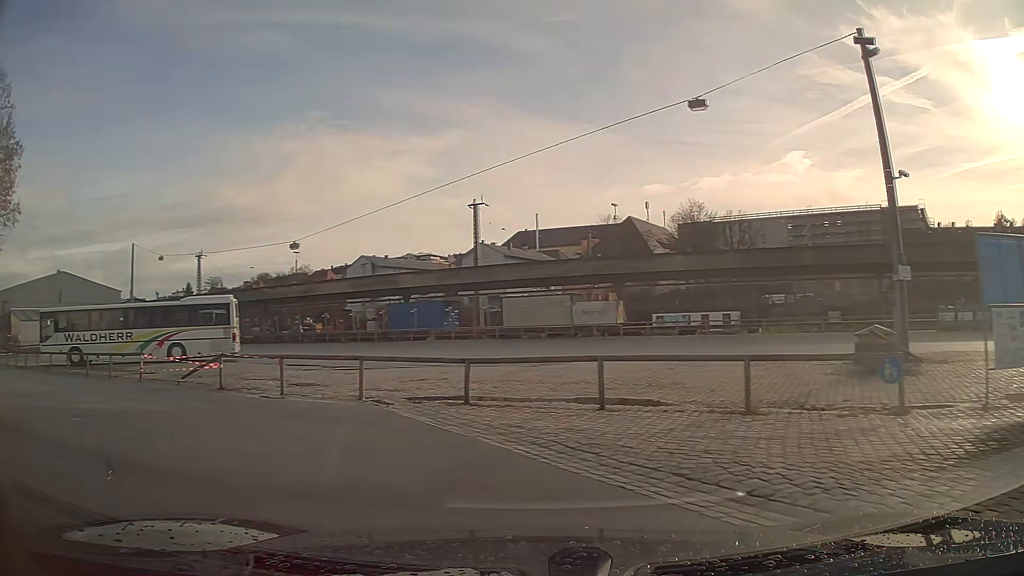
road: service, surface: asphalt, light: Day
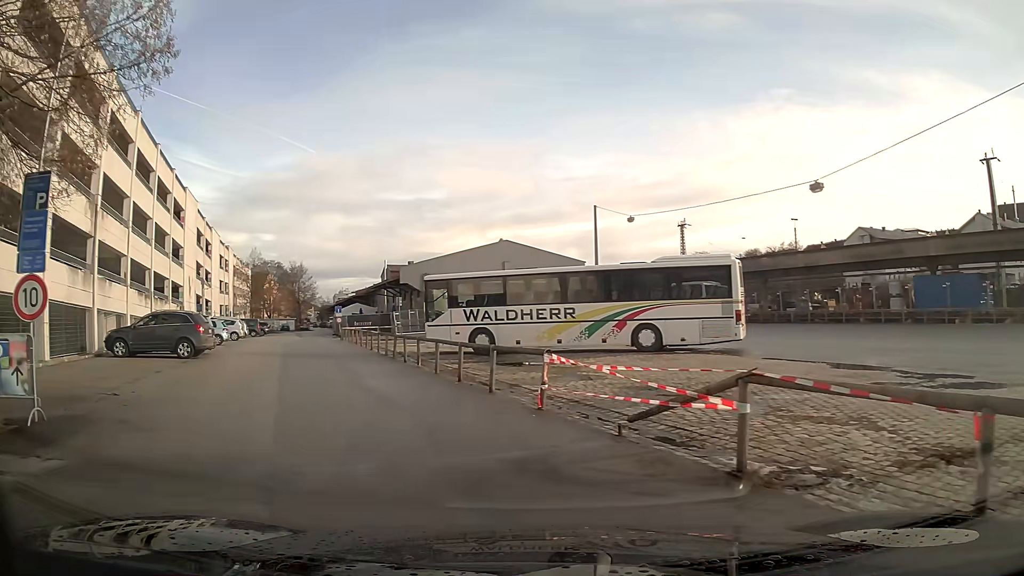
(-4.0, +10.8) m; -38°
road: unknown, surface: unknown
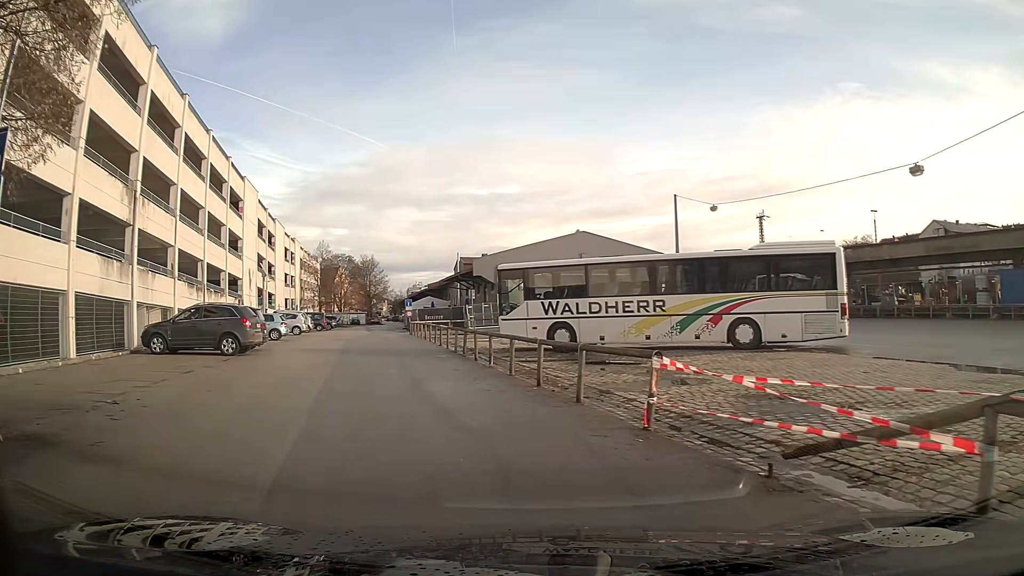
(-0.1, +2.4) m; -6°
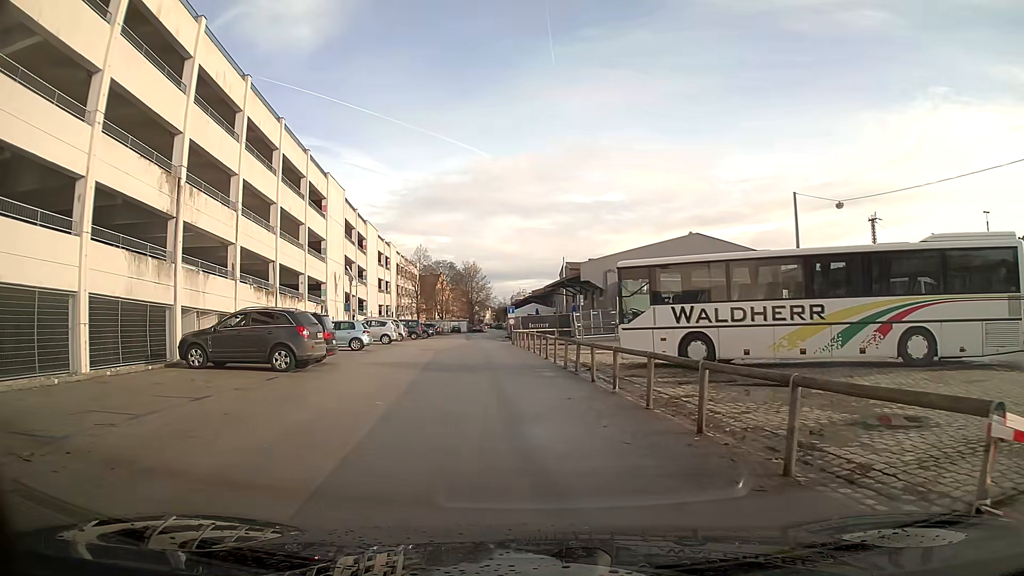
(-0.3, +4.3) m; -8°
